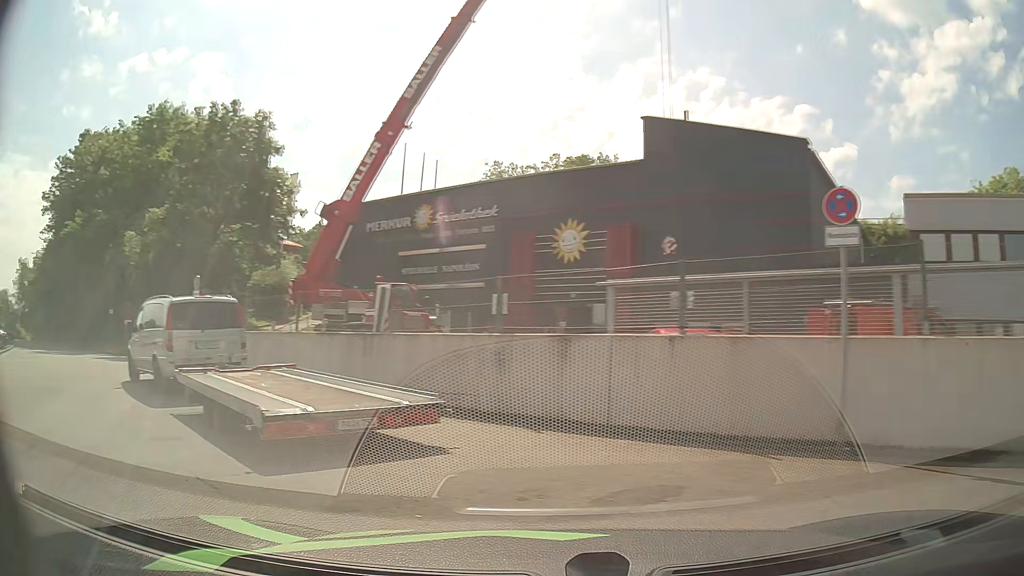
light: Day
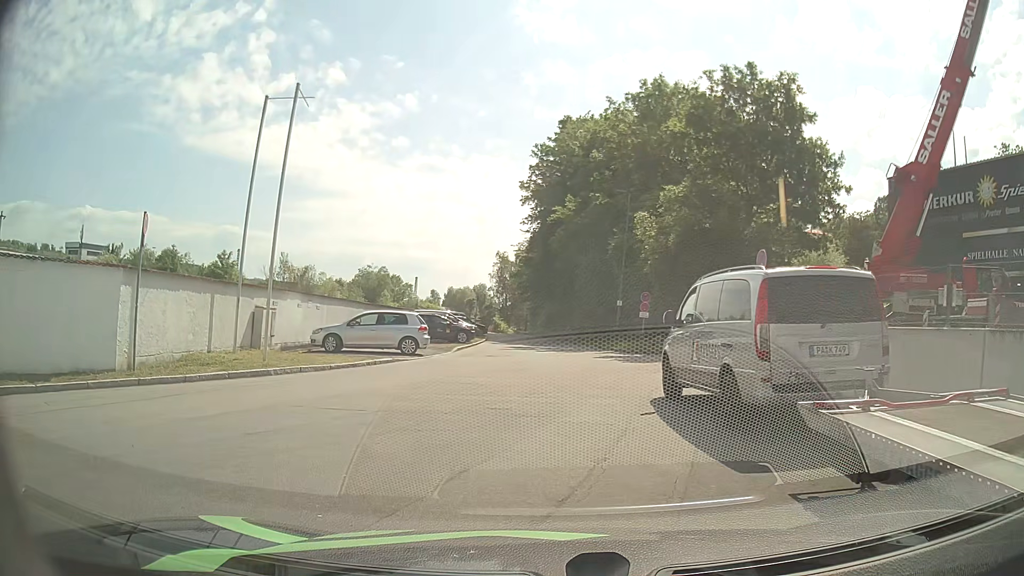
(-2.6, +5.1) m; -44°
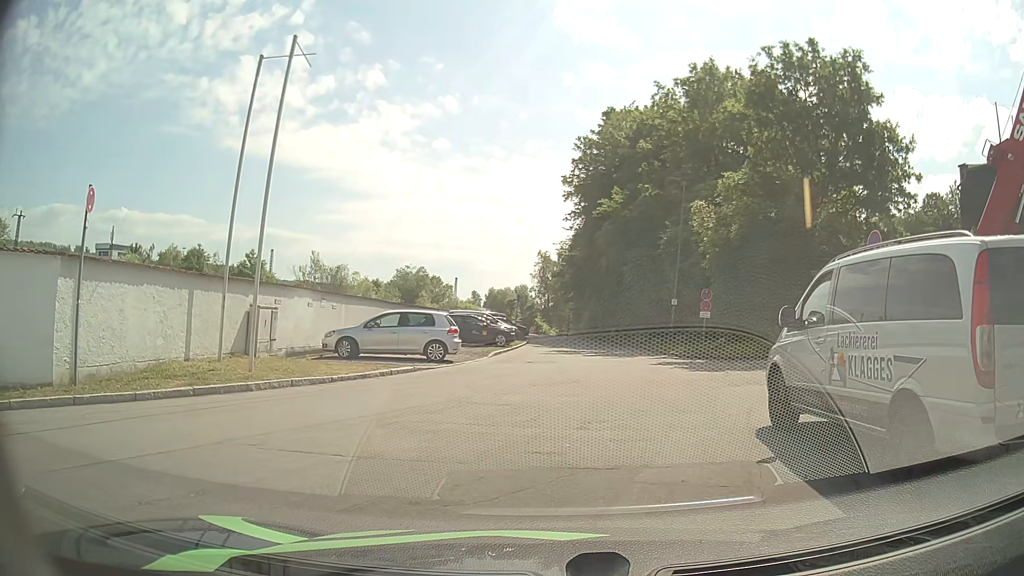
(-0.1, +3.3) m; -3°
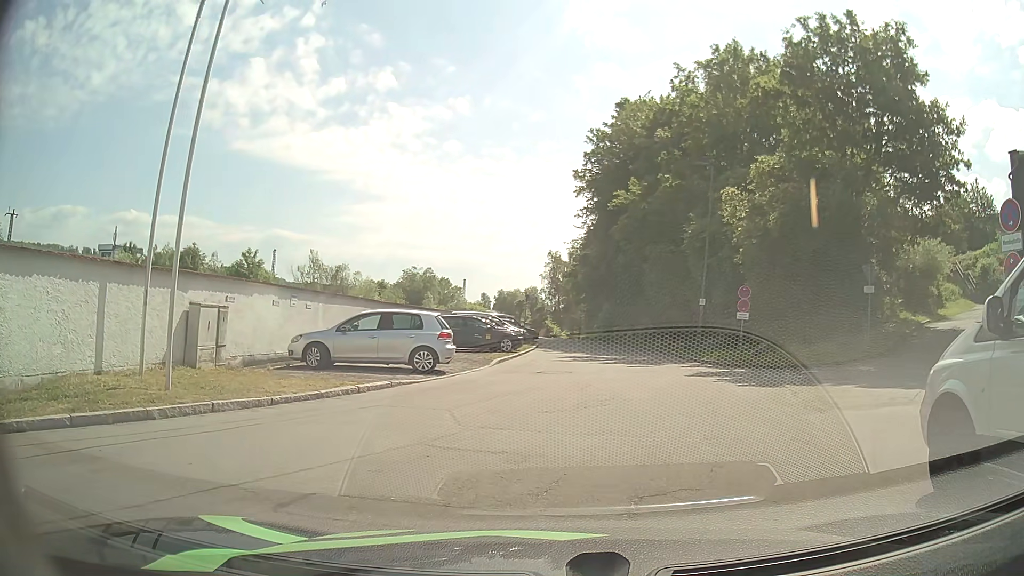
(0.0, +3.6) m; 0°
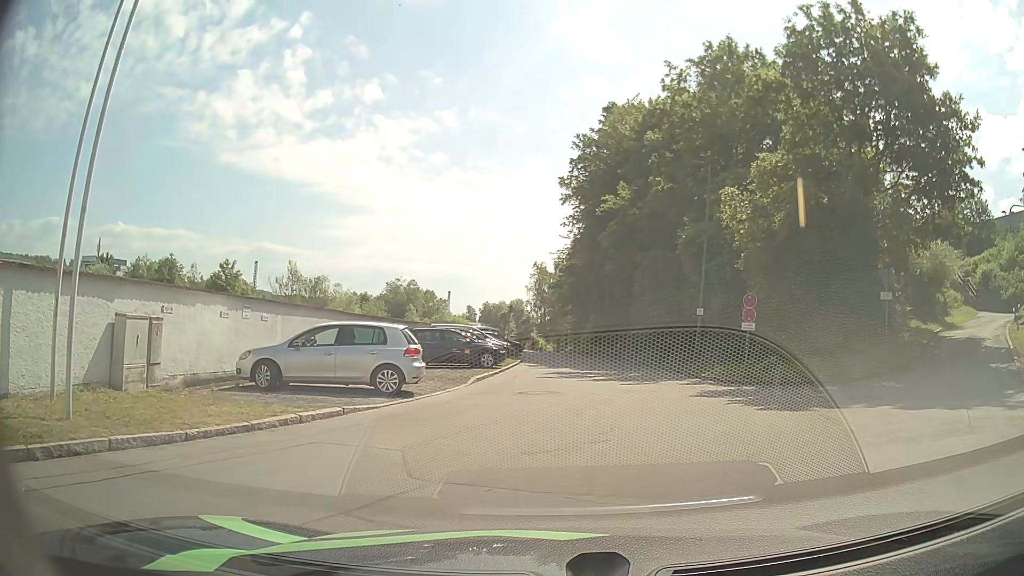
(0.0, +2.3) m; 0°
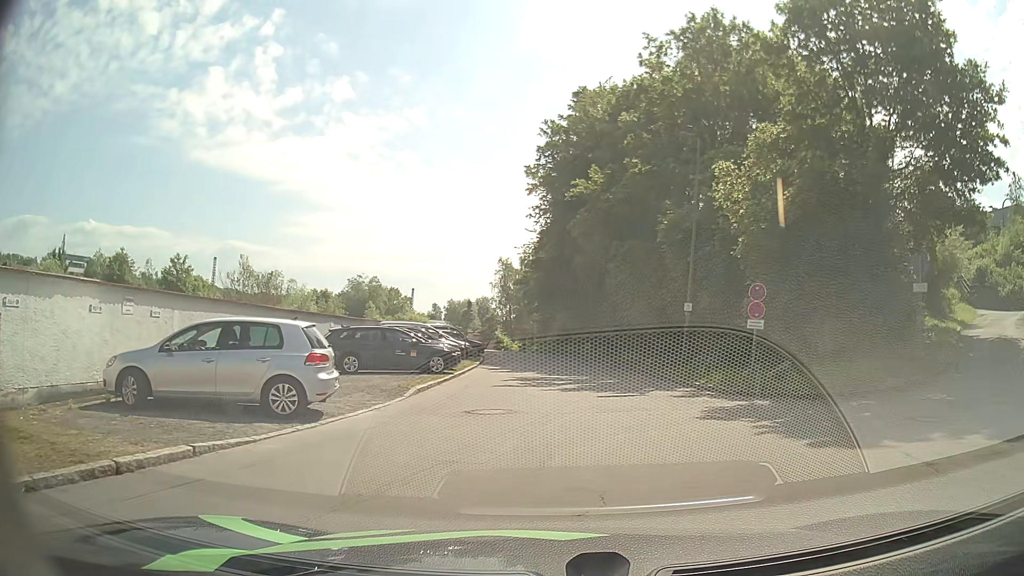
(+0.1, +4.0) m; +3°
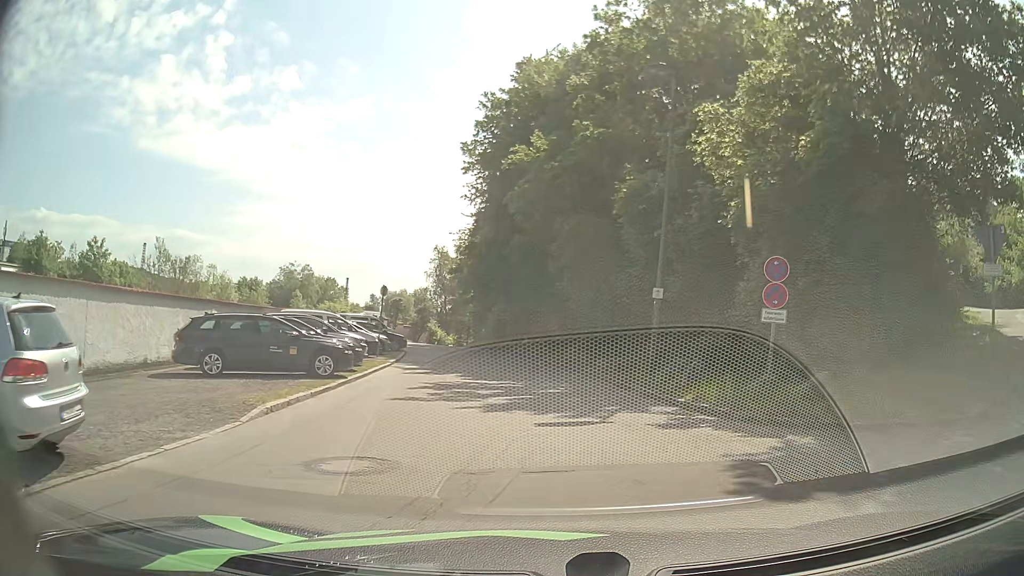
(+0.2, +5.5) m; +5°
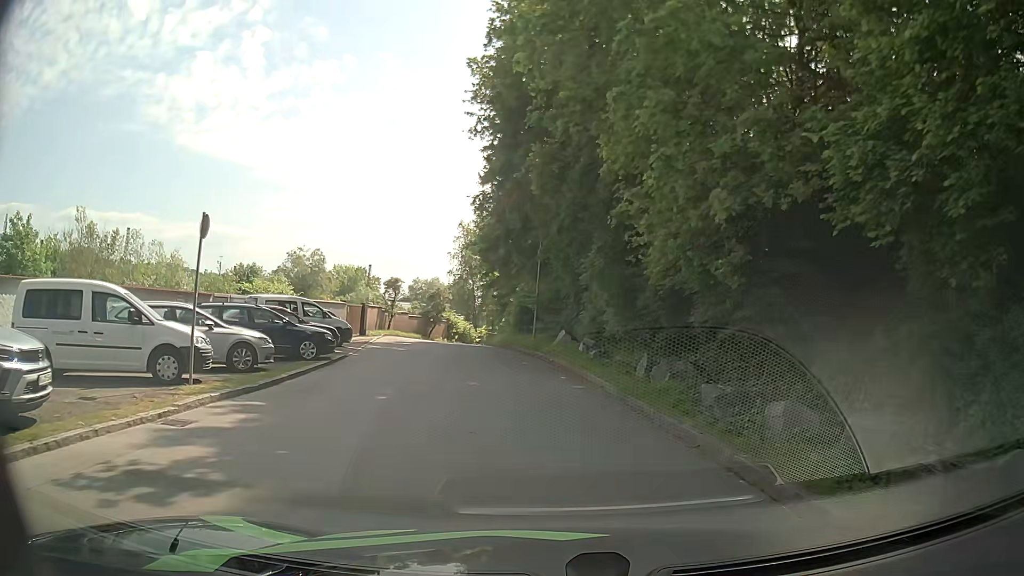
(+0.1, +16.7) m; -3°
